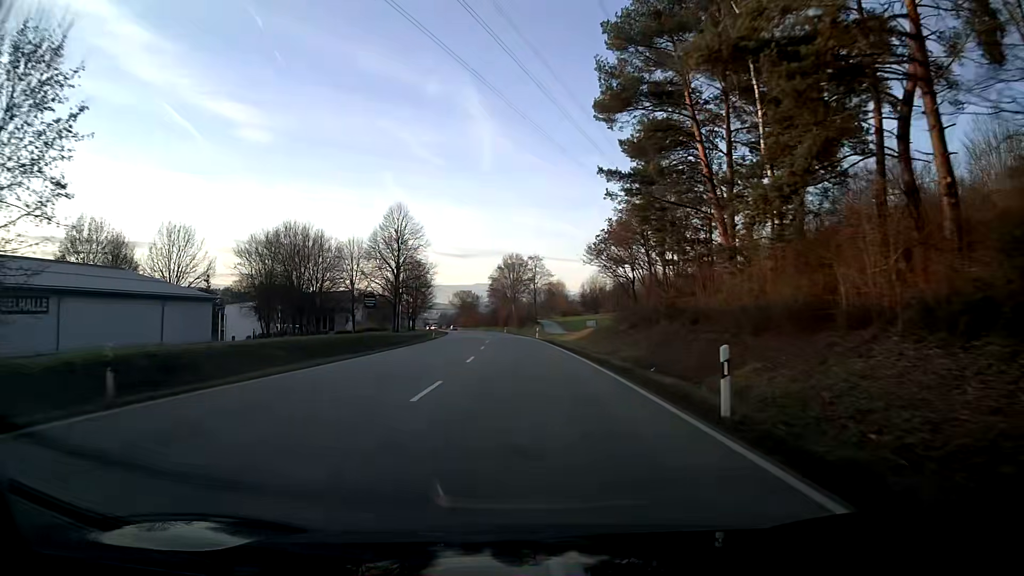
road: primary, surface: asphalt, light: Day
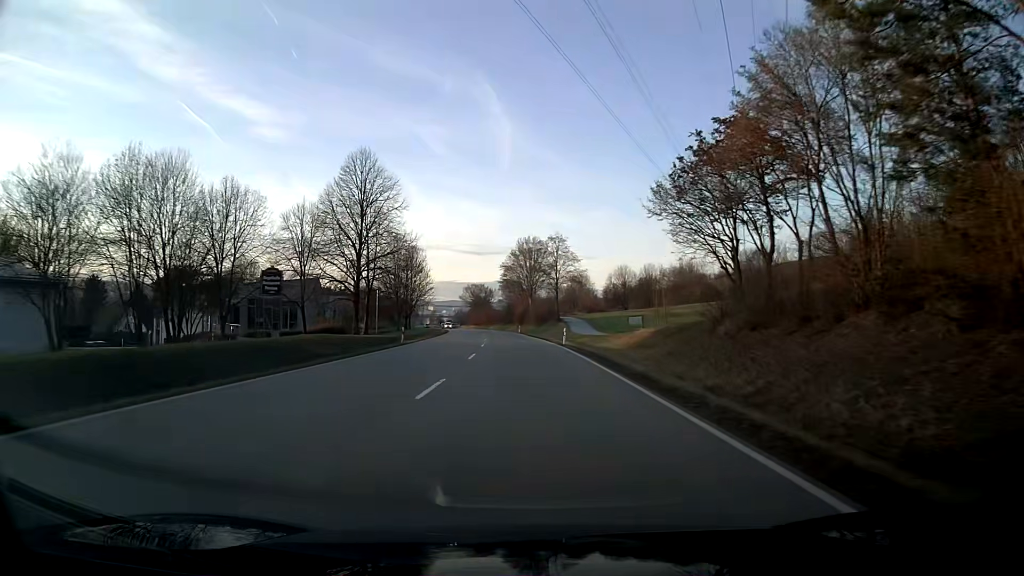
(-0.3, +23.3) m; -2°
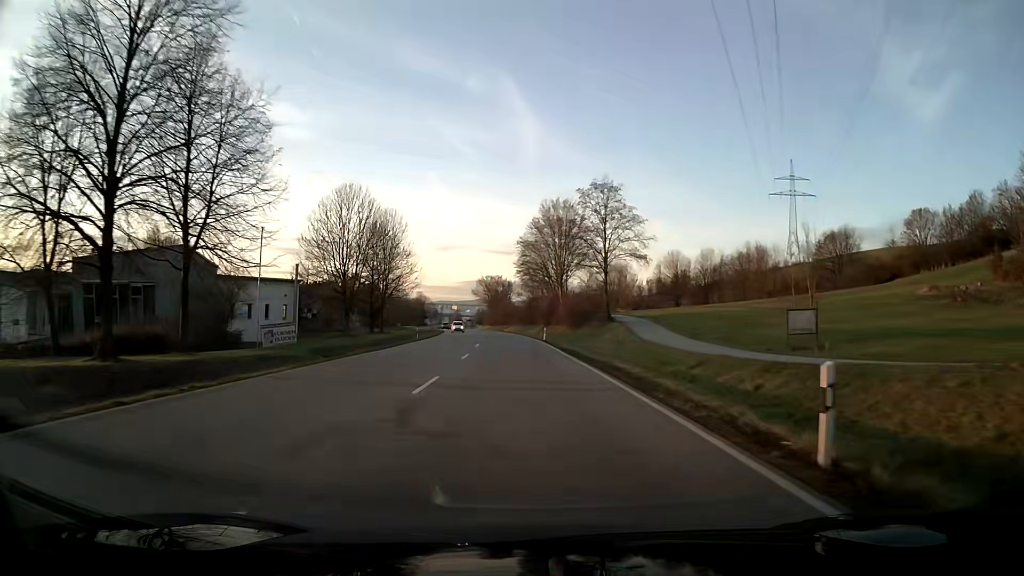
(-0.6, +35.1) m; -2°
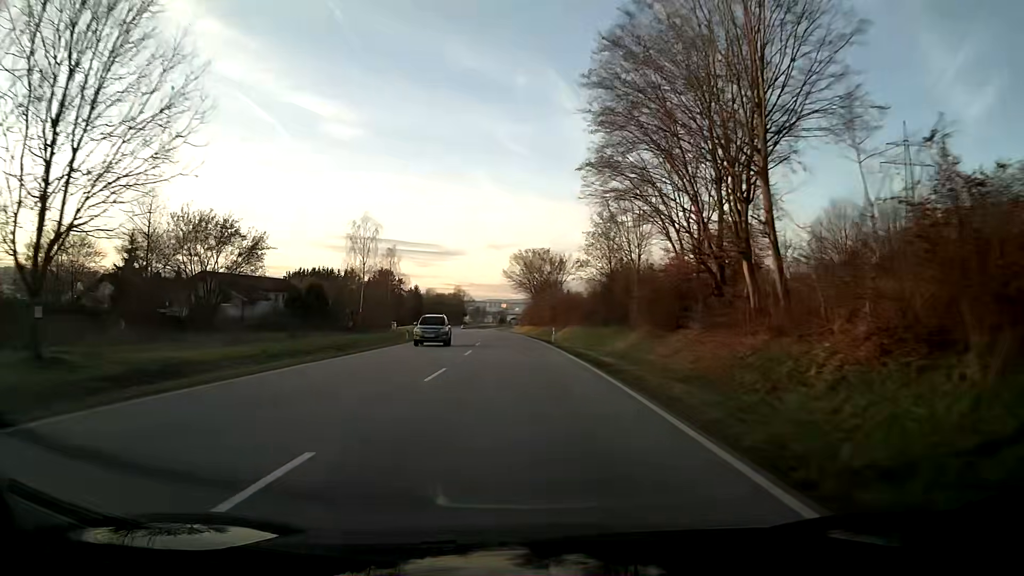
(-2.1, +58.0) m; -4°
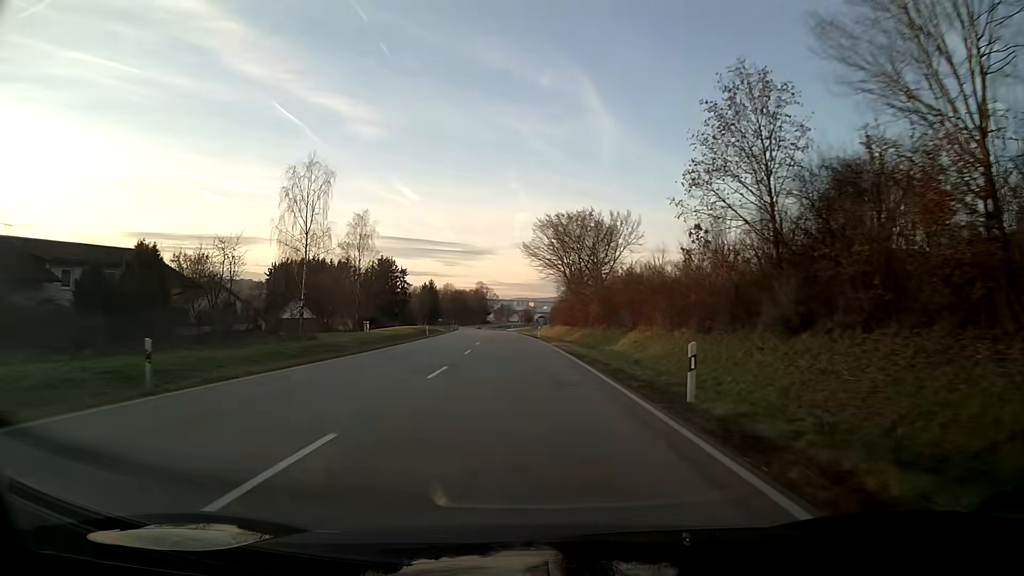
(-0.7, +34.9) m; -2°
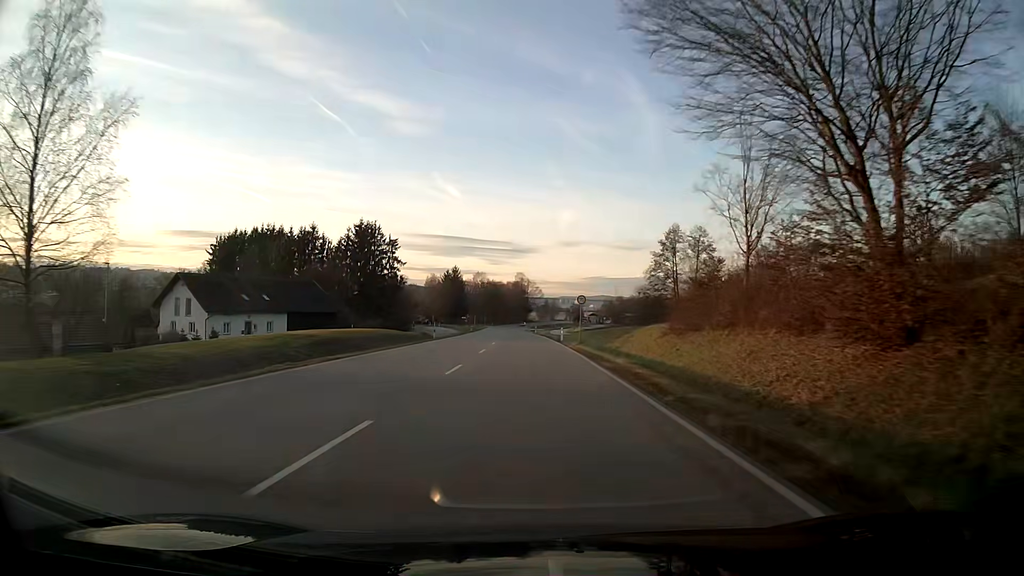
(-2.0, +58.8) m; -4°
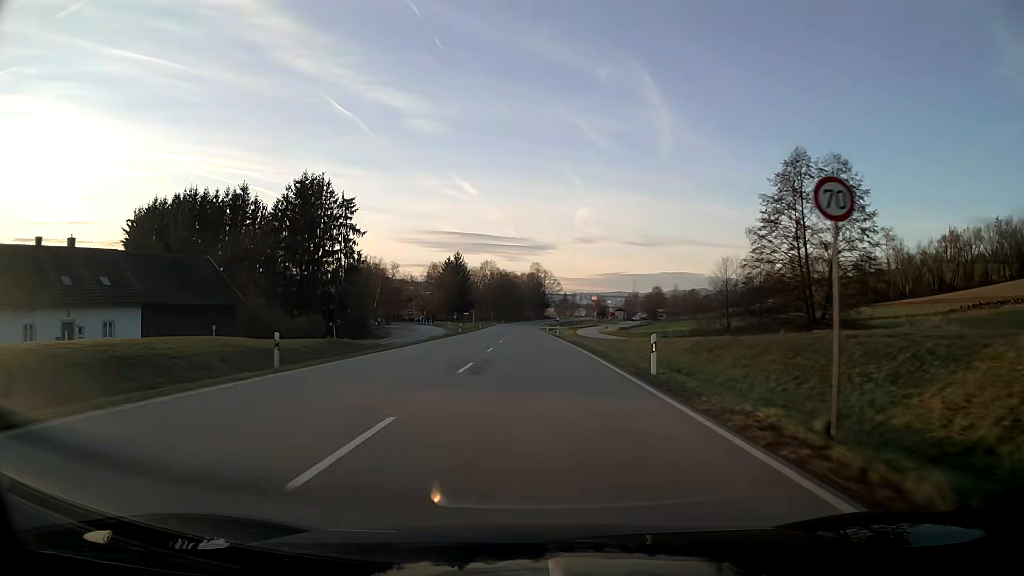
(-0.4, +35.6) m; -1°
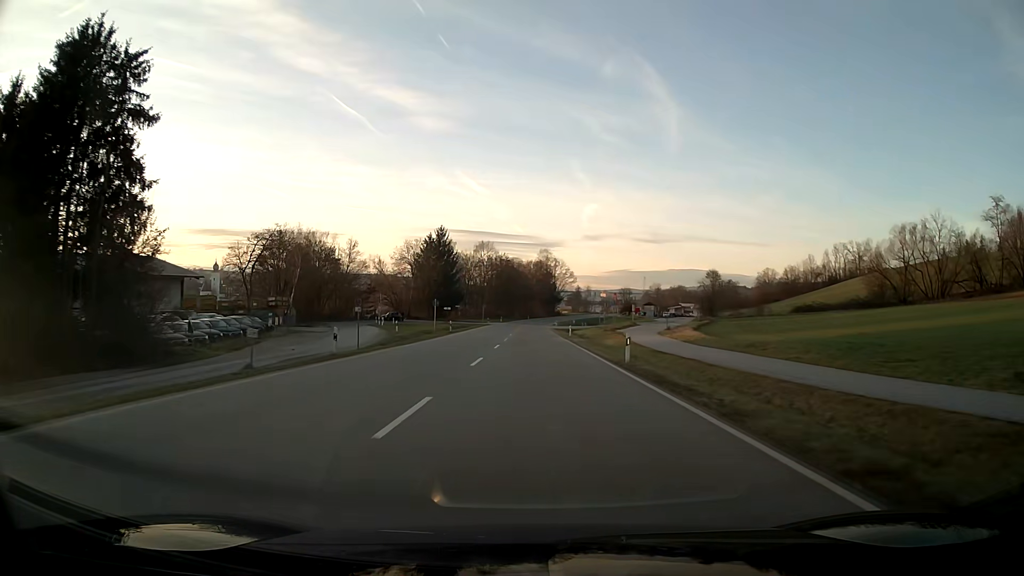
(-0.2, +45.5) m; 0°
(0, +10) (0, +20) (0, +30) (0, +40) (0, +50) (0, +60) (0, +70) (0, +80) (0, +90) (+1, +100) m
